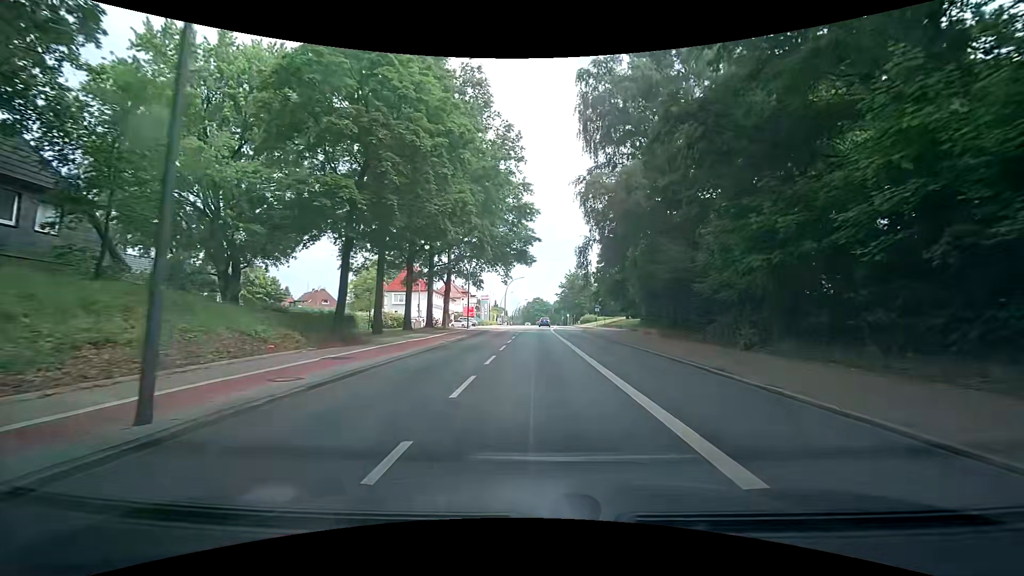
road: secondary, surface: asphalt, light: Day
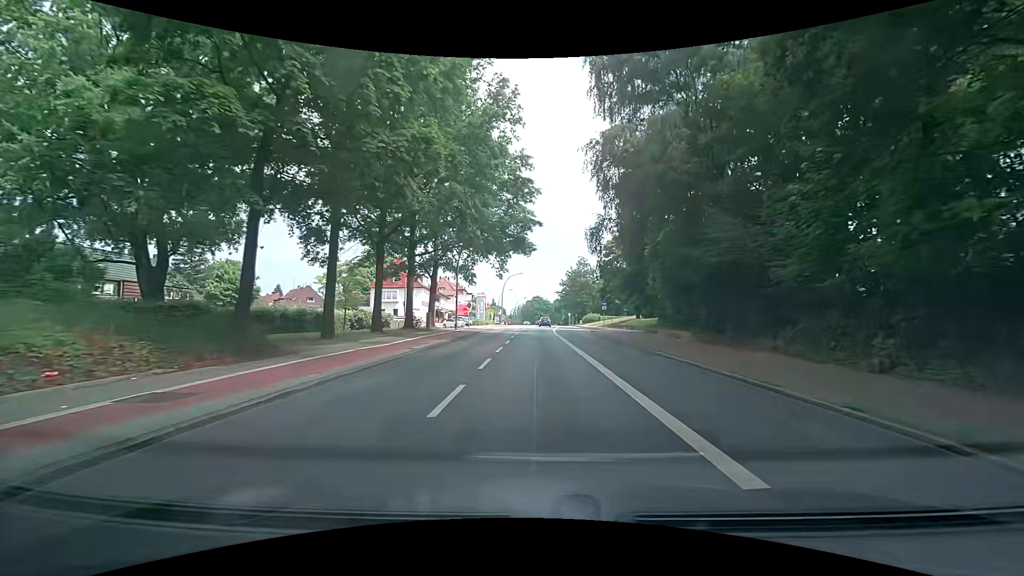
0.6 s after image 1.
(0.0, +7.7) m; -2°
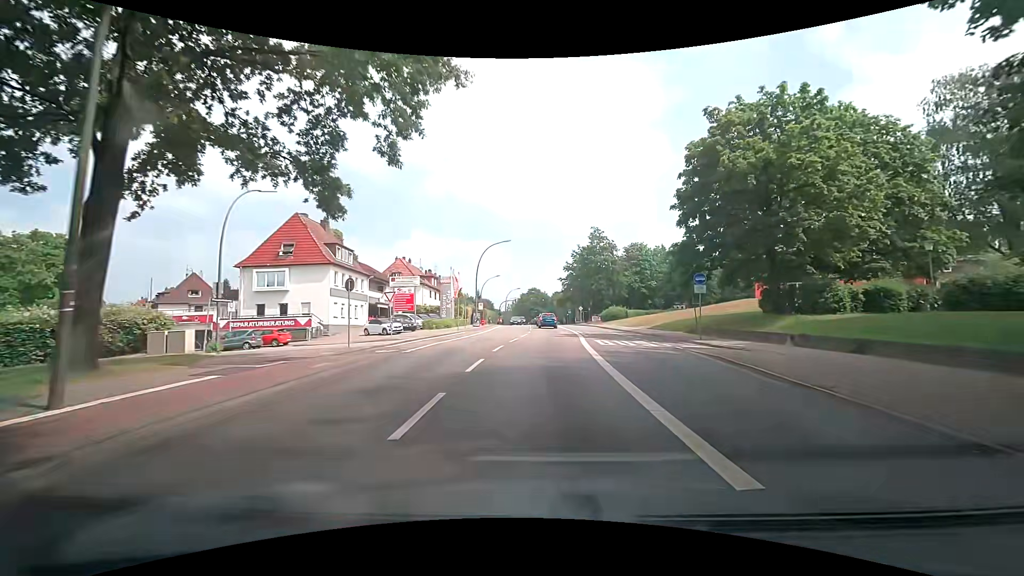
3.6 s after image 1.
(+1.0, +37.4) m; +1°
